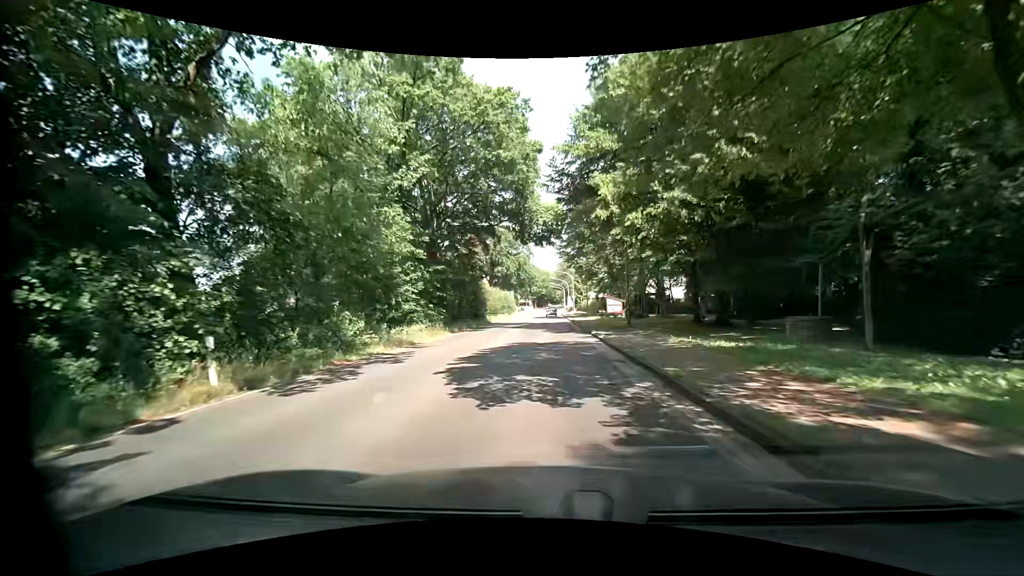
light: Day
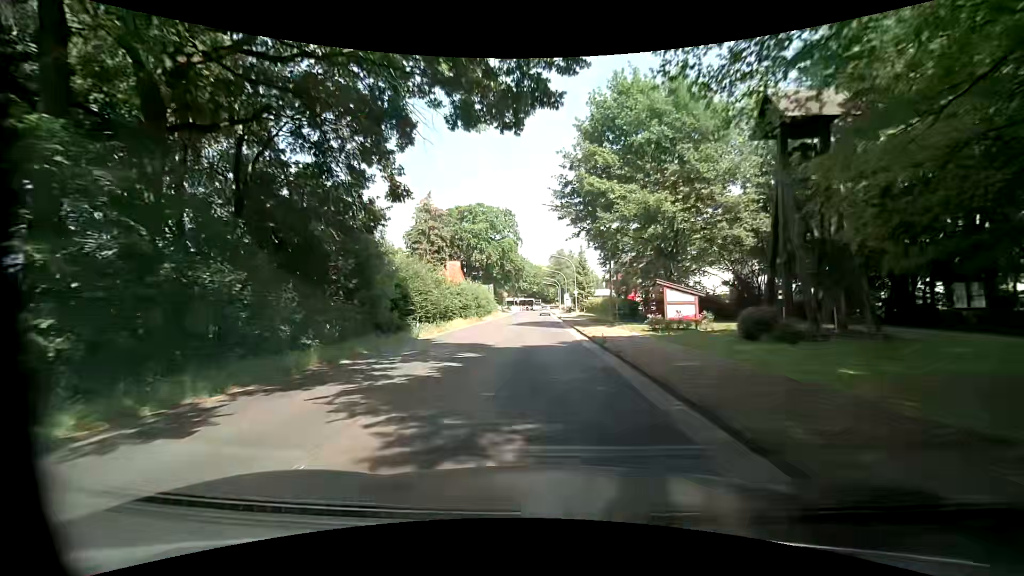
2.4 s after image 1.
(+0.4, +26.4) m; +1°
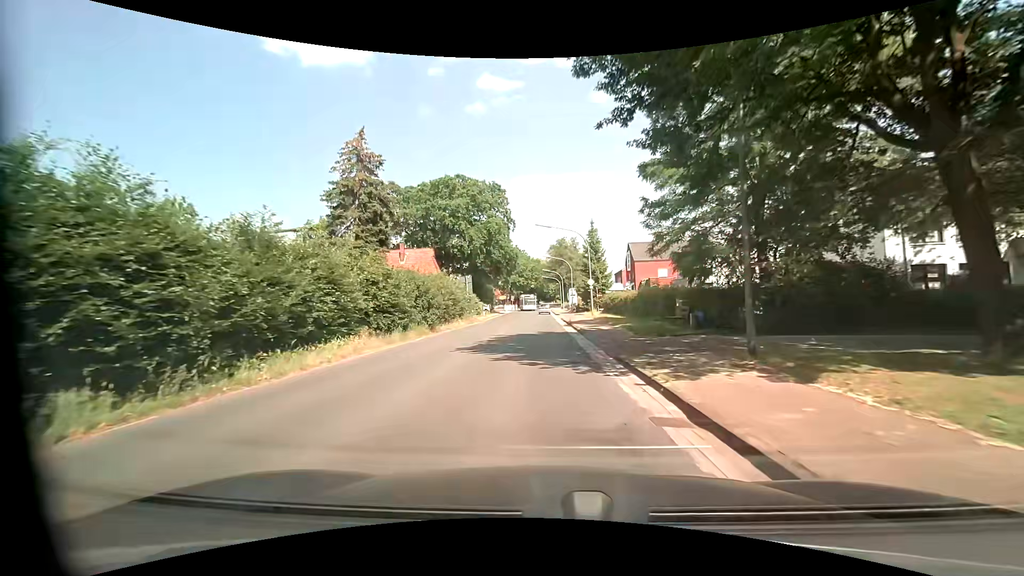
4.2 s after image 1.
(+0.4, +21.1) m; 0°
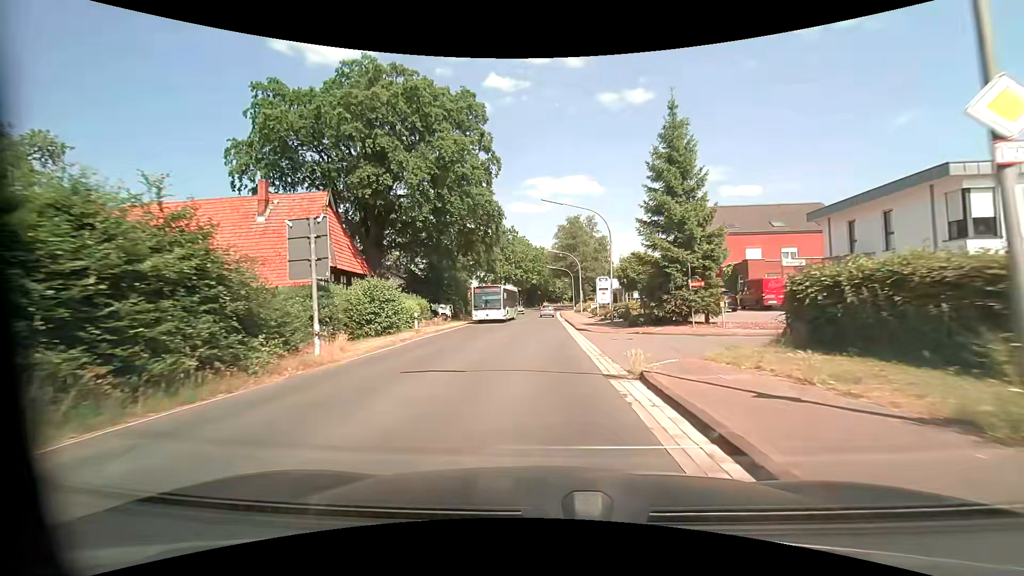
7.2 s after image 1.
(+0.5, +35.9) m; +1°
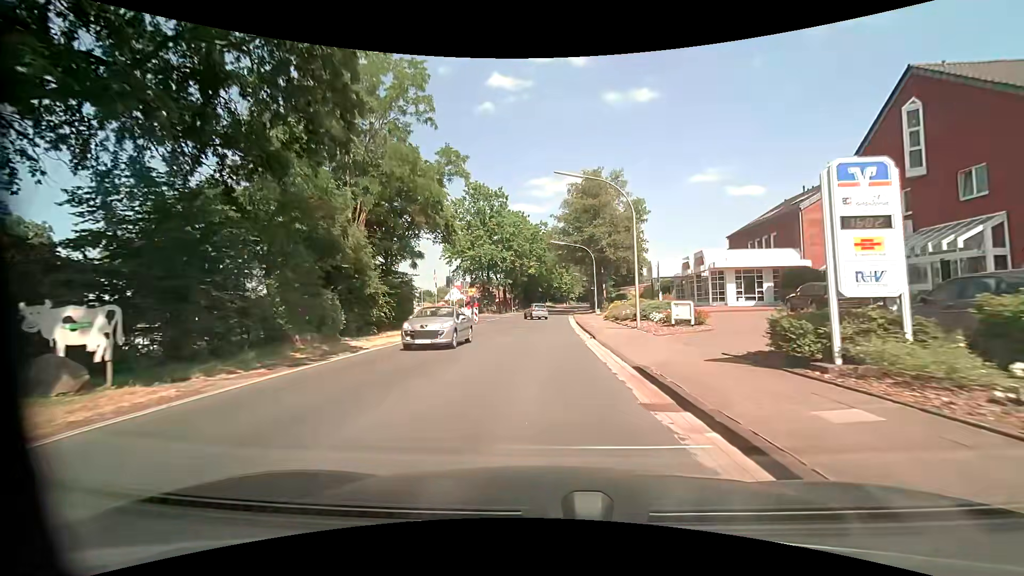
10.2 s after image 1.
(-0.4, +34.2) m; -1°
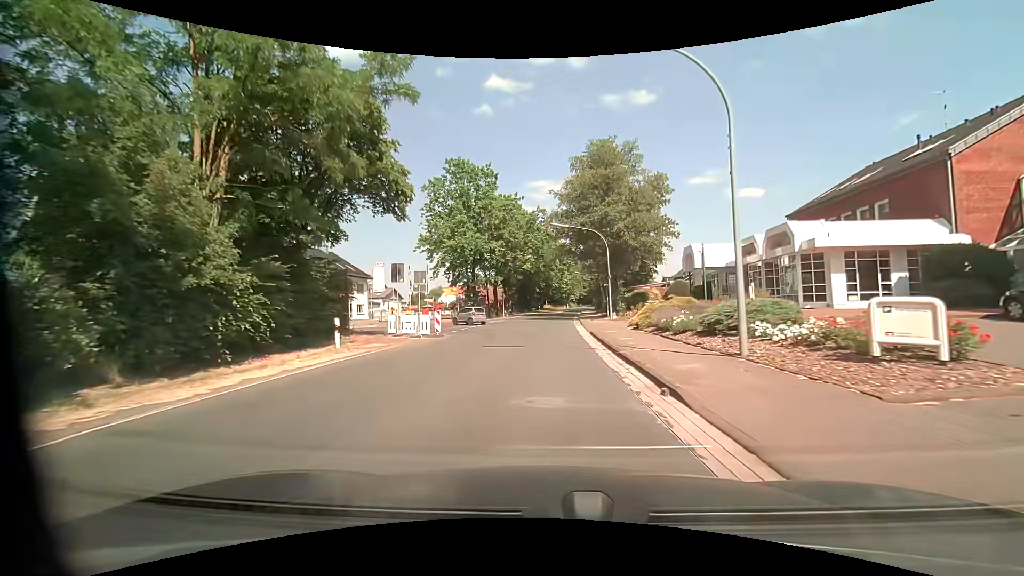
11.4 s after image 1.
(+0.1, +12.6) m; 0°
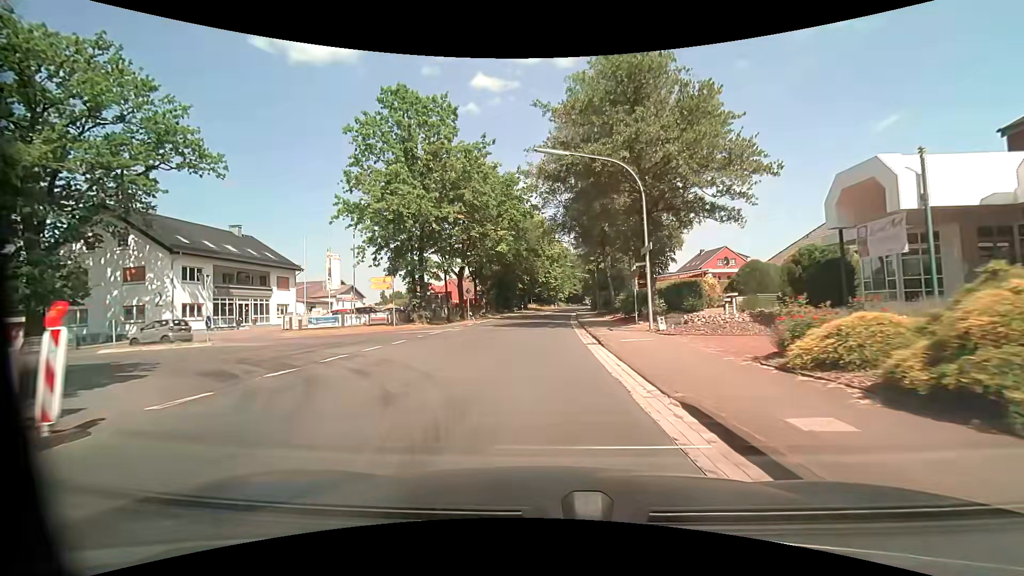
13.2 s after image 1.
(+0.3, +18.5) m; +1°
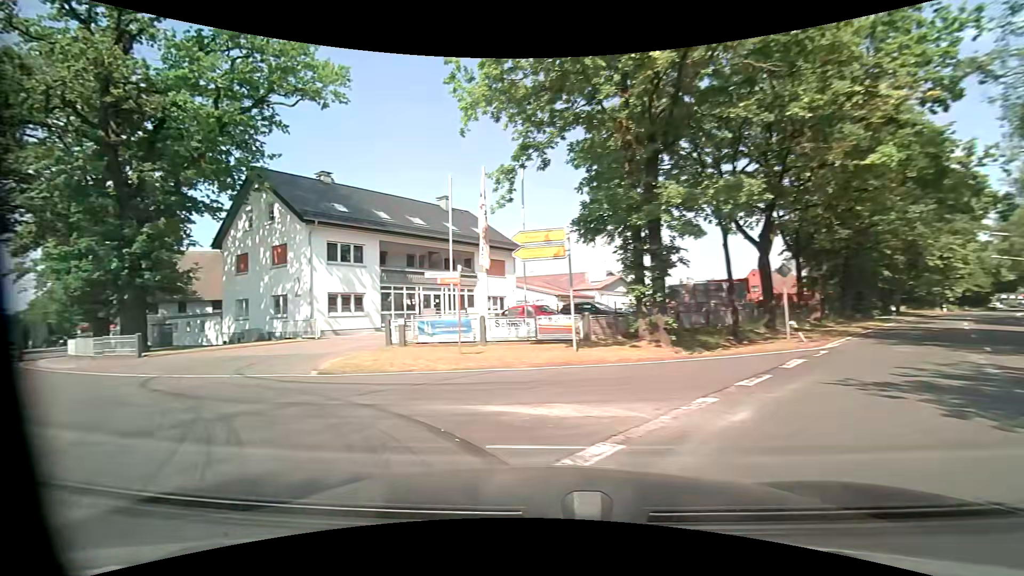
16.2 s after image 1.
(-2.4, +22.0) m; -33°
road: secondary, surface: asphalt
(-4, +9) (-12, +15) (-21, +20) (-29, +25) (-36, +32) (-43, +40) (-48, +48) (-53, +57) (-57, +66) (-60, +75) m
